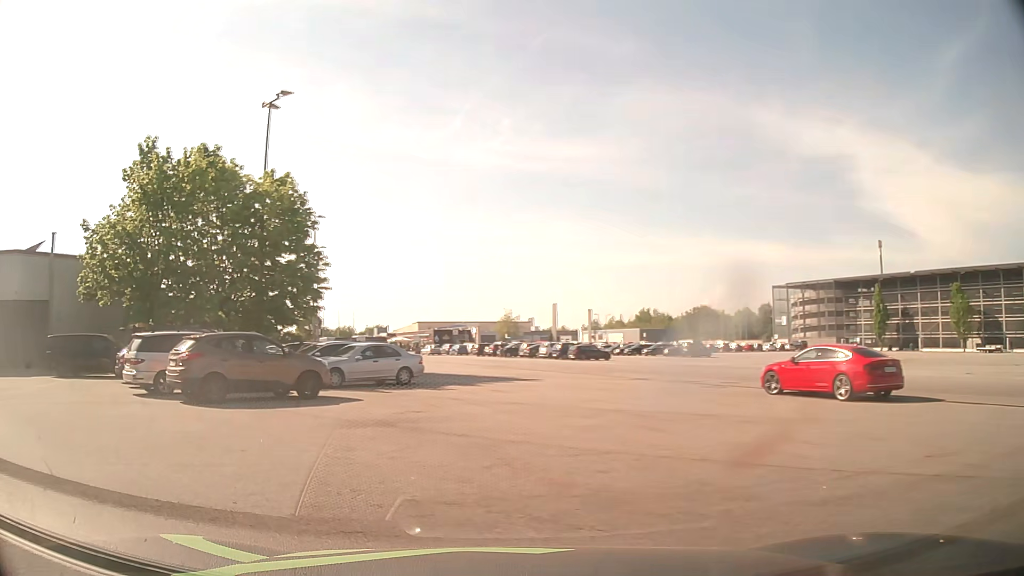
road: service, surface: asphalt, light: Day
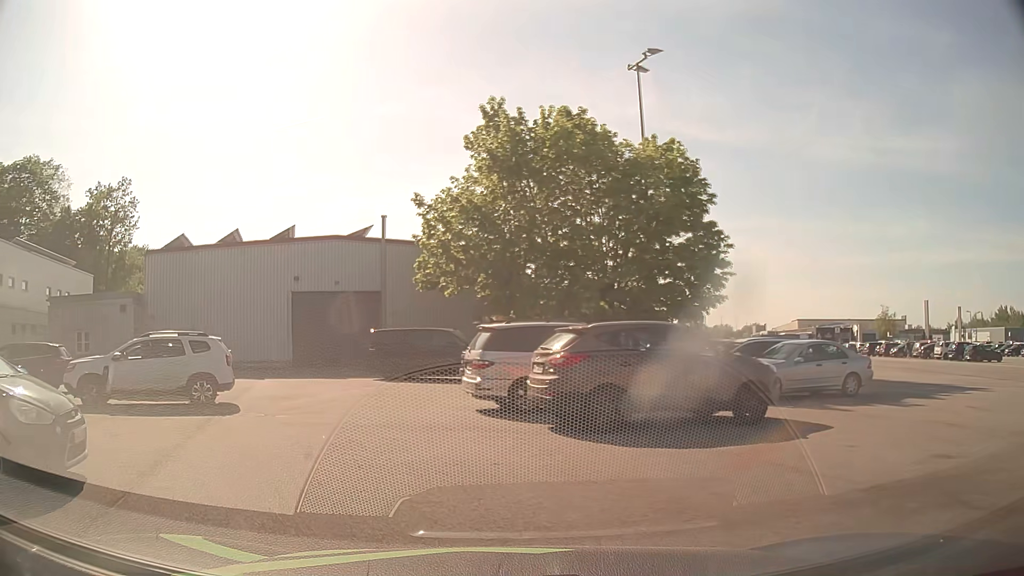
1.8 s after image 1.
(-1.8, +5.8) m; -30°
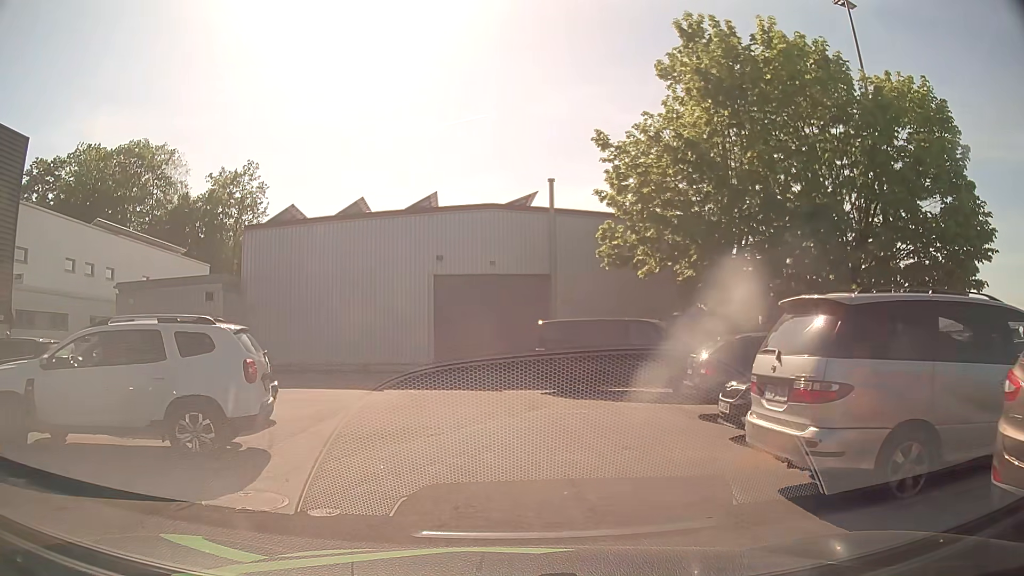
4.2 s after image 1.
(-1.3, +7.8) m; -15°
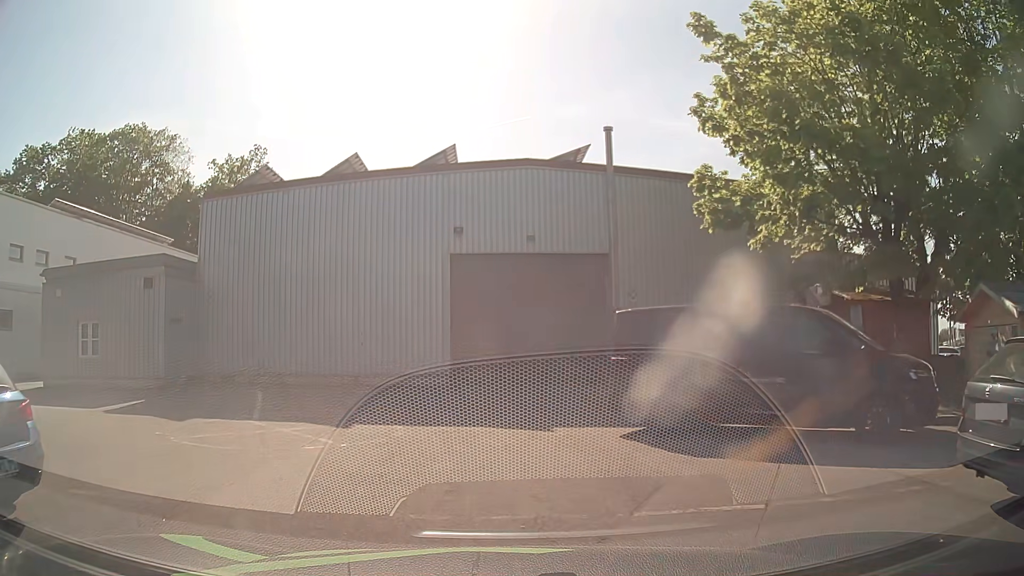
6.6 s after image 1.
(-0.1, +7.6) m; -2°
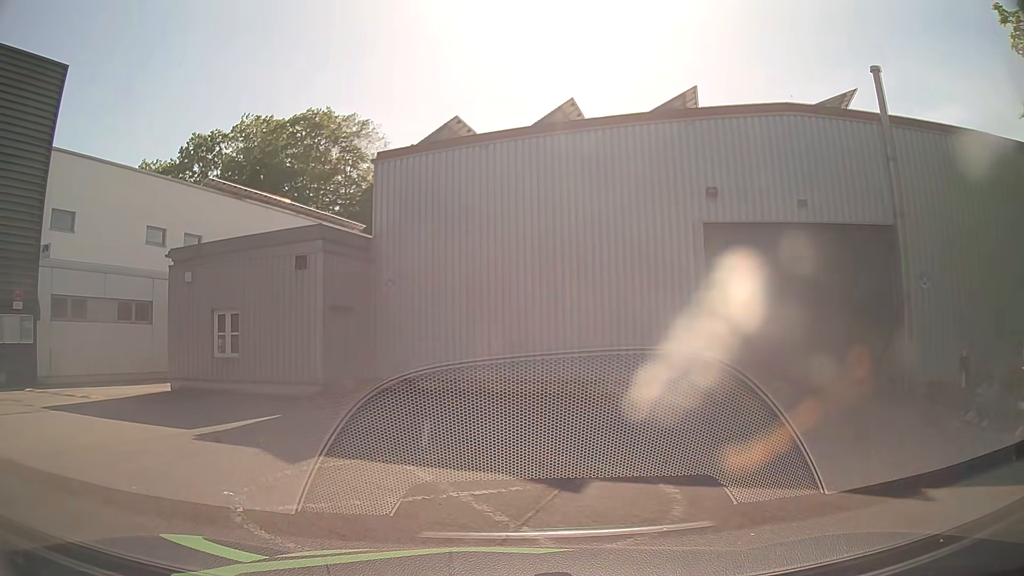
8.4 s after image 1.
(-0.7, +4.9) m; -19°
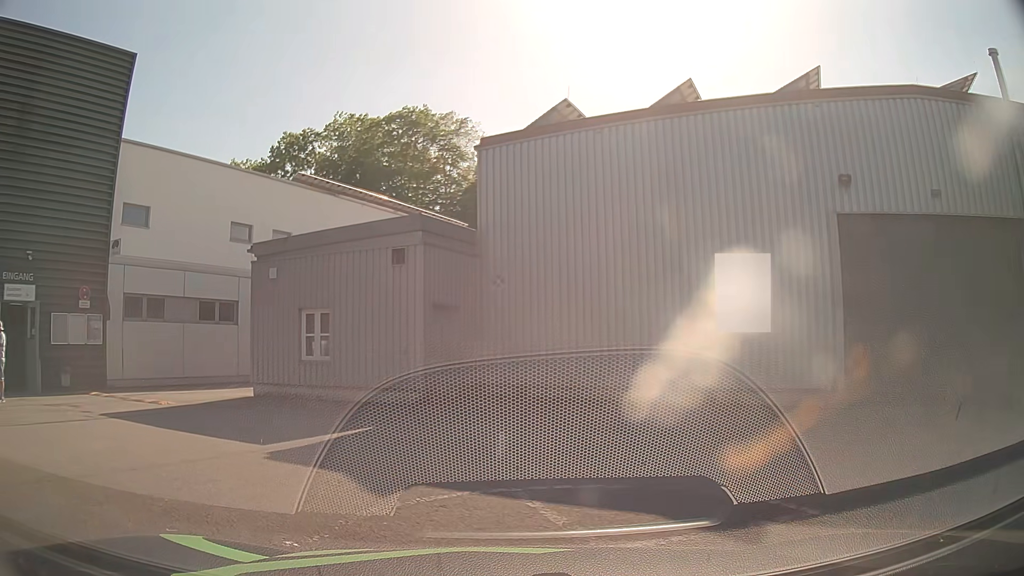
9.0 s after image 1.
(-0.1, +1.6) m; -8°
